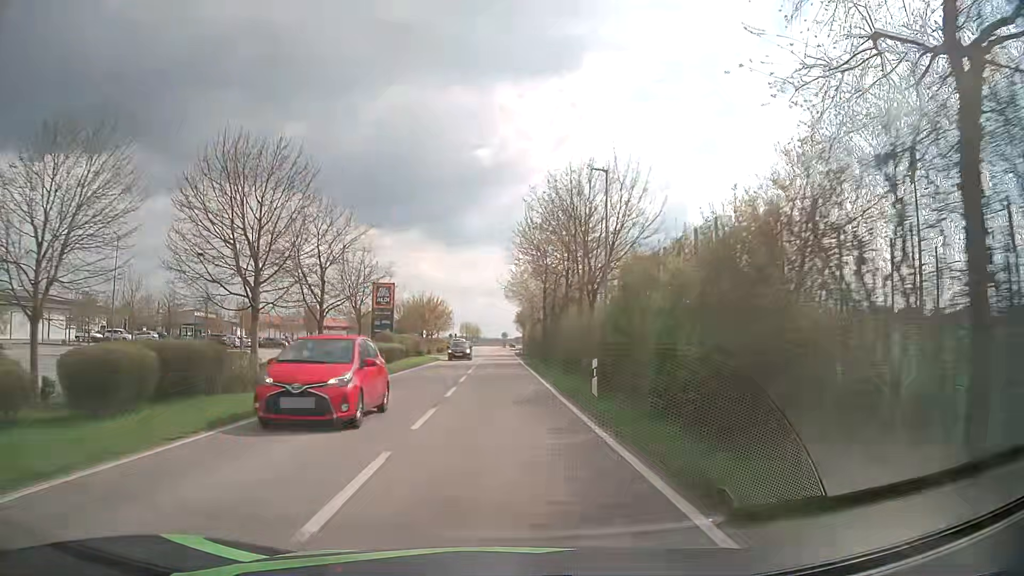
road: tertiary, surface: asphalt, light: Day
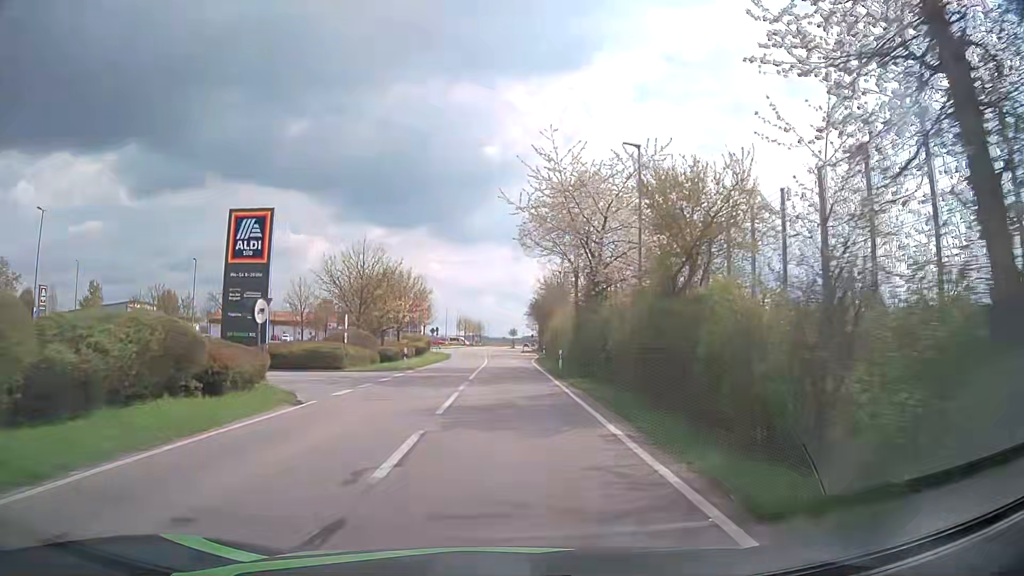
(-0.3, +40.5) m; -1°
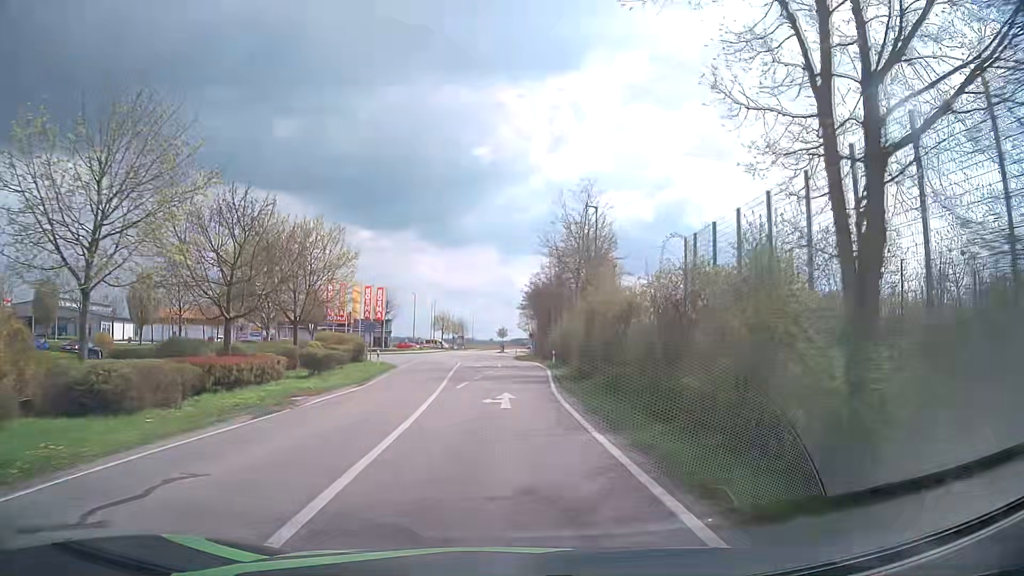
(+0.4, +30.4) m; +2°
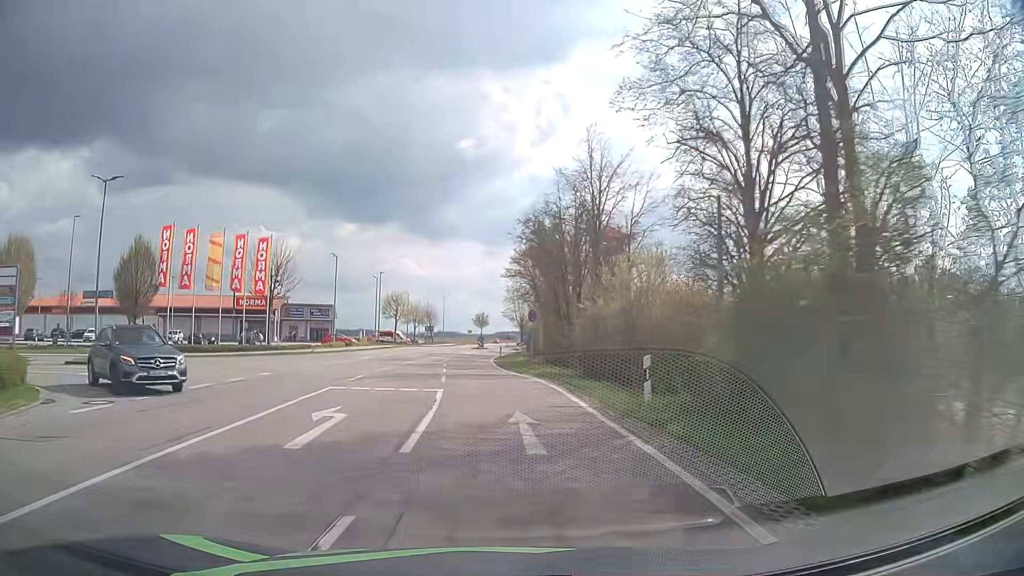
(+0.4, +36.8) m; +1°
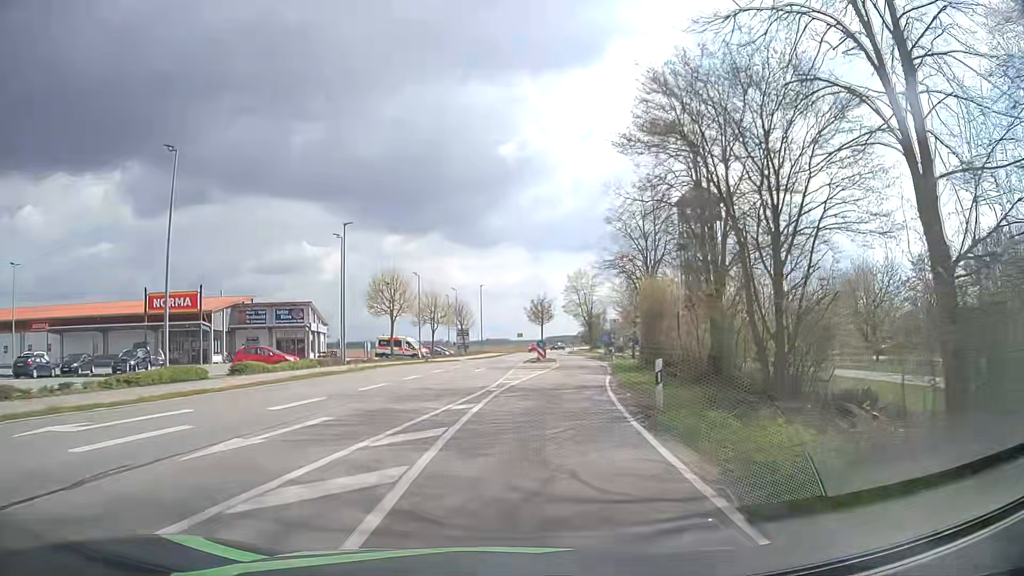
(-1.8, +37.7) m; -4°
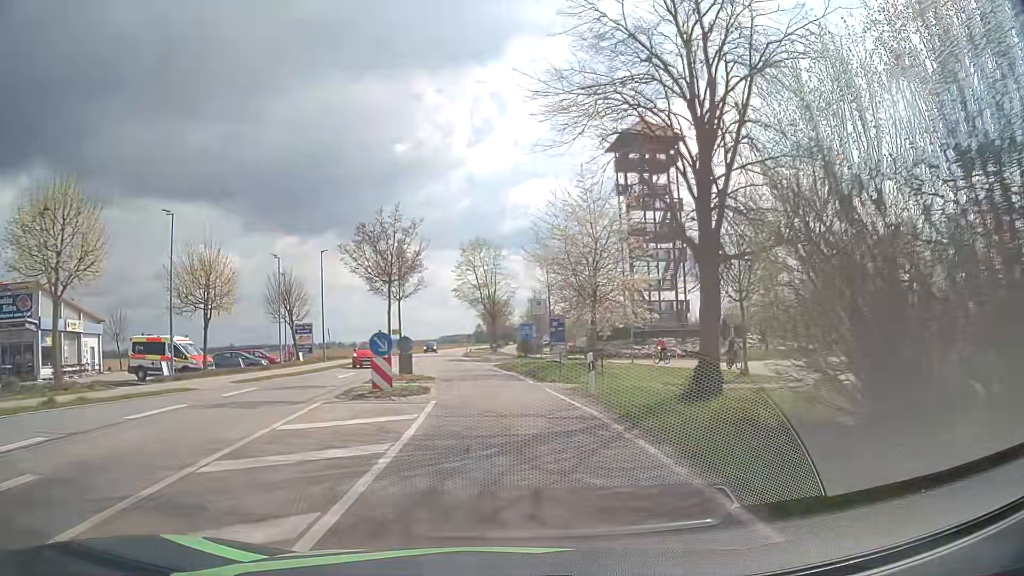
(+2.6, +30.7) m; +9°
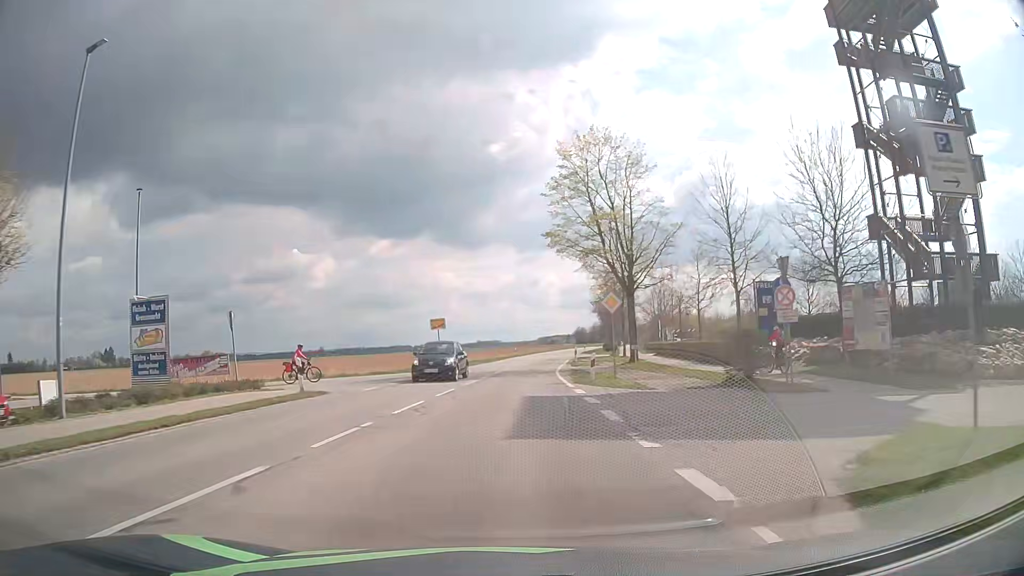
(-2.6, +38.6) m; -8°
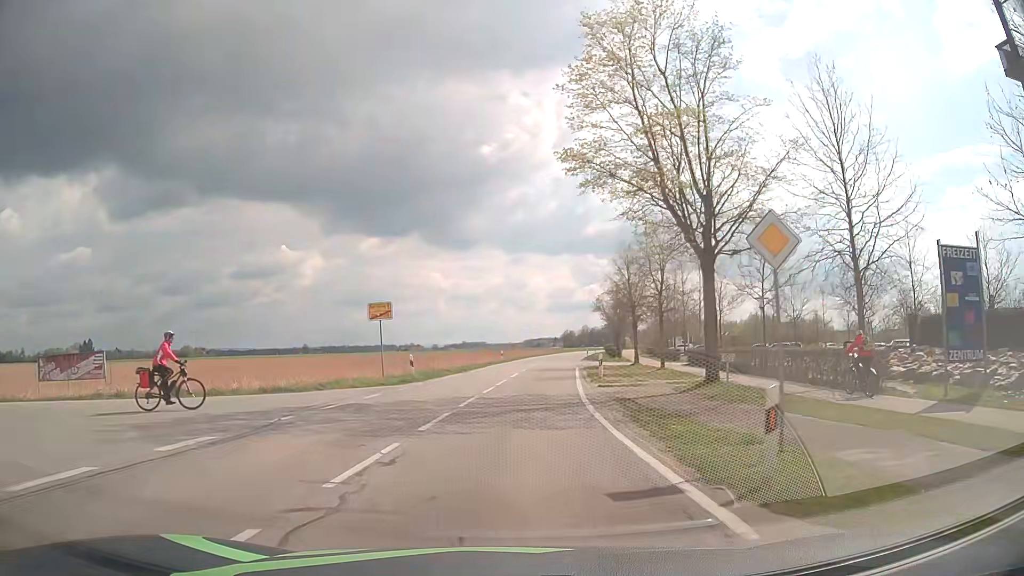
(0.0, +15.9) m; 0°
(0, +10) (+1, +20) (+2, +30) (+3, +40) (+4, +50) (+5, +60) (+6, +70) (+8, +80) (+10, +89) (+11, +99) m
